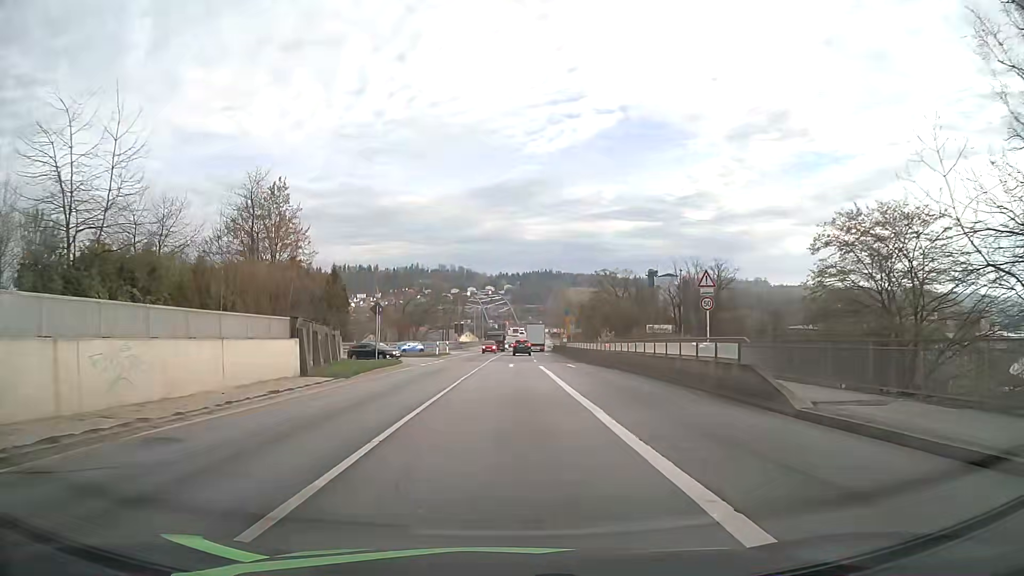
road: primary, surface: asphalt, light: Day
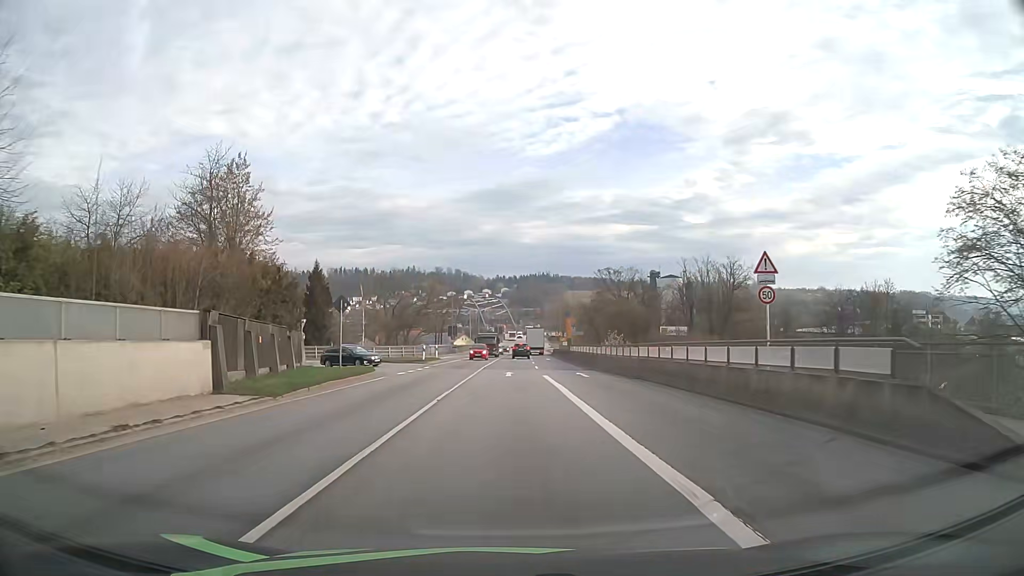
(+0.1, +7.1) m; +1°
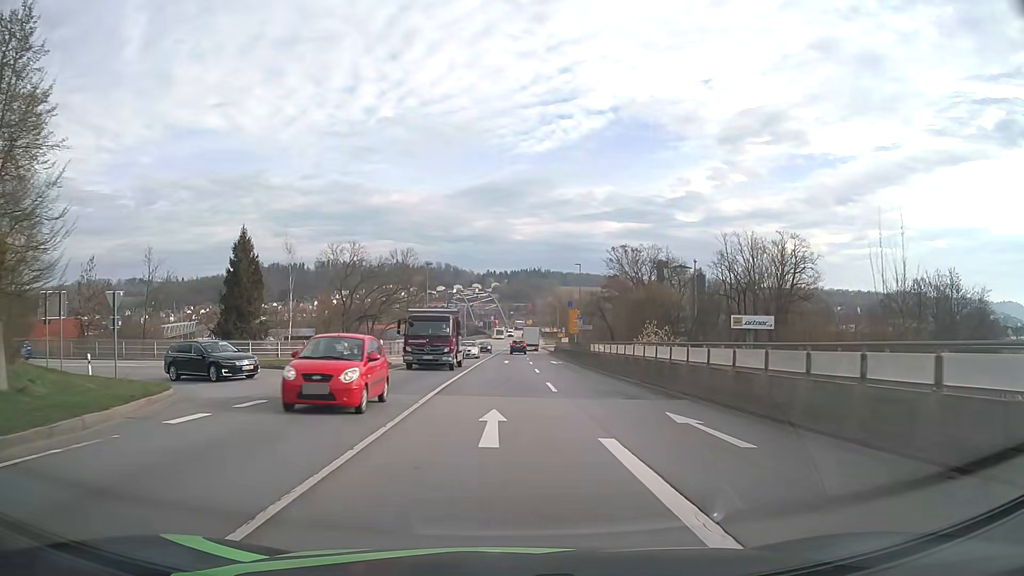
(+0.1, +21.3) m; +1°
(0, +10) (0, +20) (+1, +30) (+1, +40) (+2, +50) (+2, +60) (+3, +70) (+3, +80) (+3, +90) (+4, +100) m
